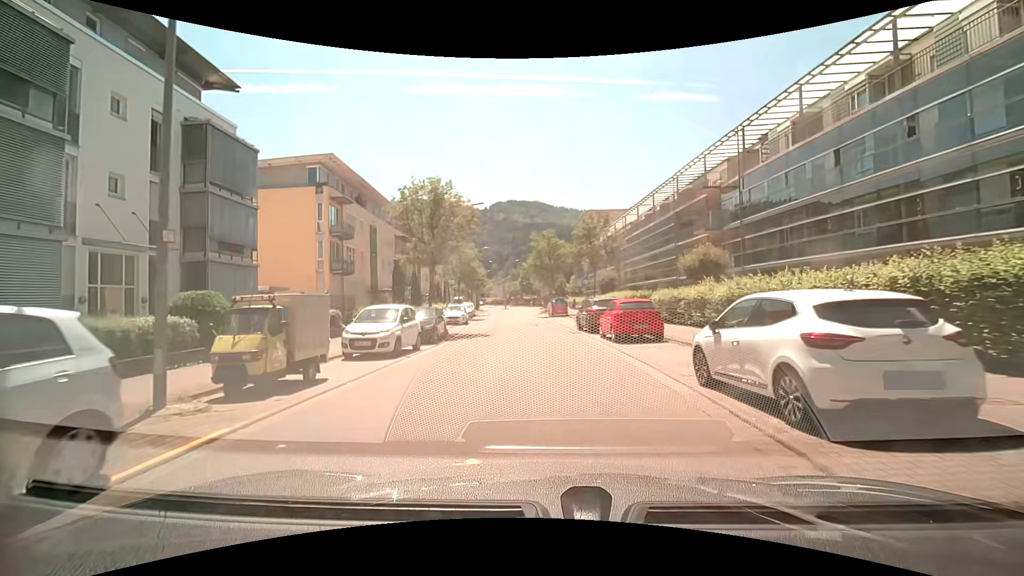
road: unclassified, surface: asphalt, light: Day
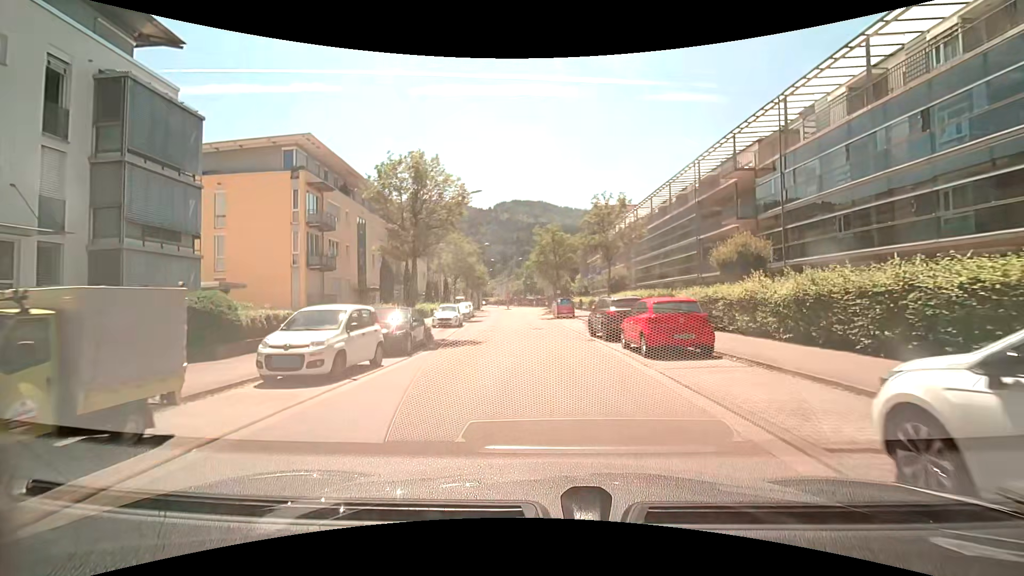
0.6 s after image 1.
(0.0, +4.5) m; -1°
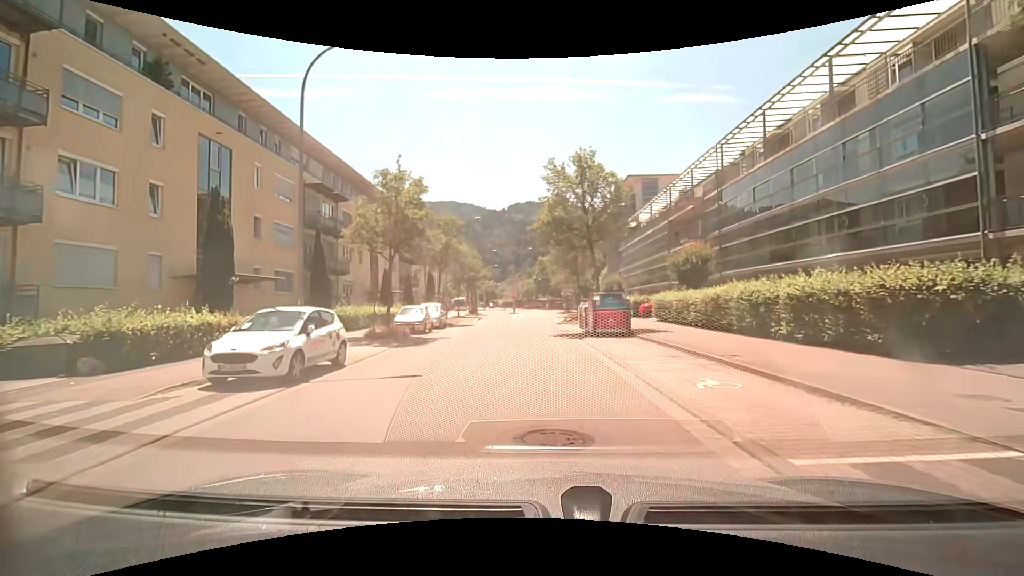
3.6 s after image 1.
(0.0, +22.3) m; -1°
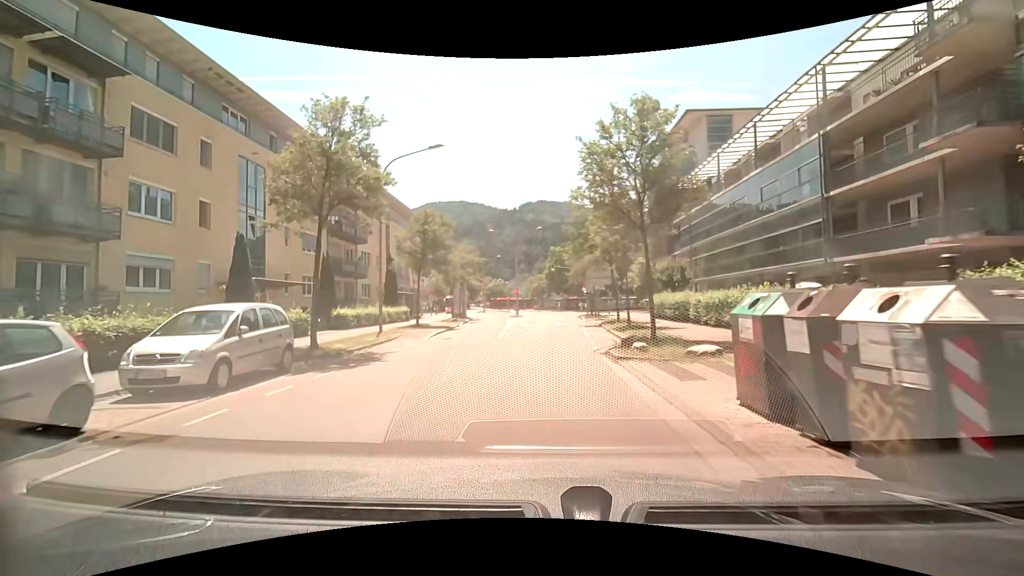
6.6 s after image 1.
(-0.1, +22.2) m; 0°
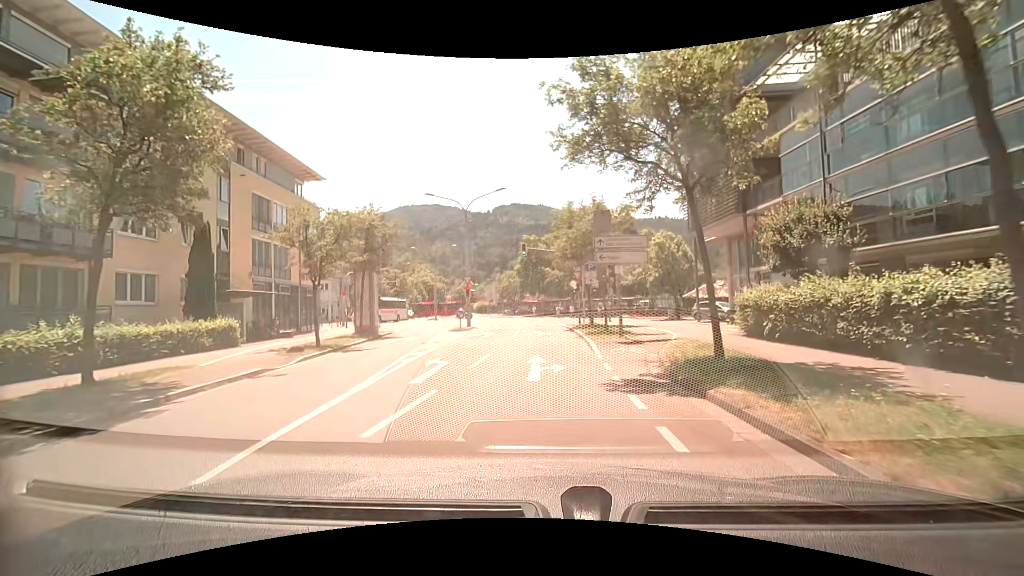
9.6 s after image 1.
(+0.2, +22.3) m; +1°
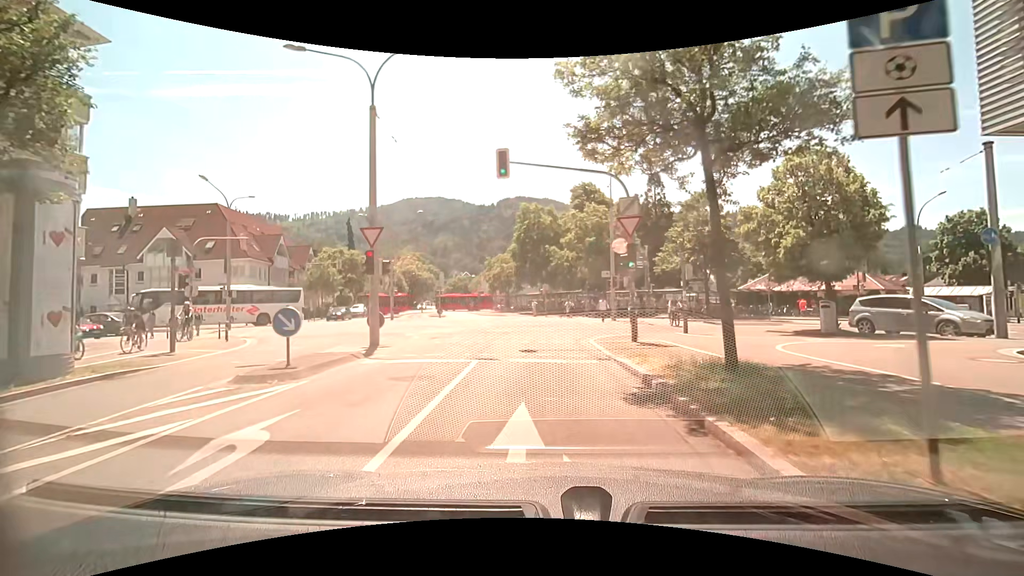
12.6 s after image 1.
(+0.4, +21.7) m; 0°
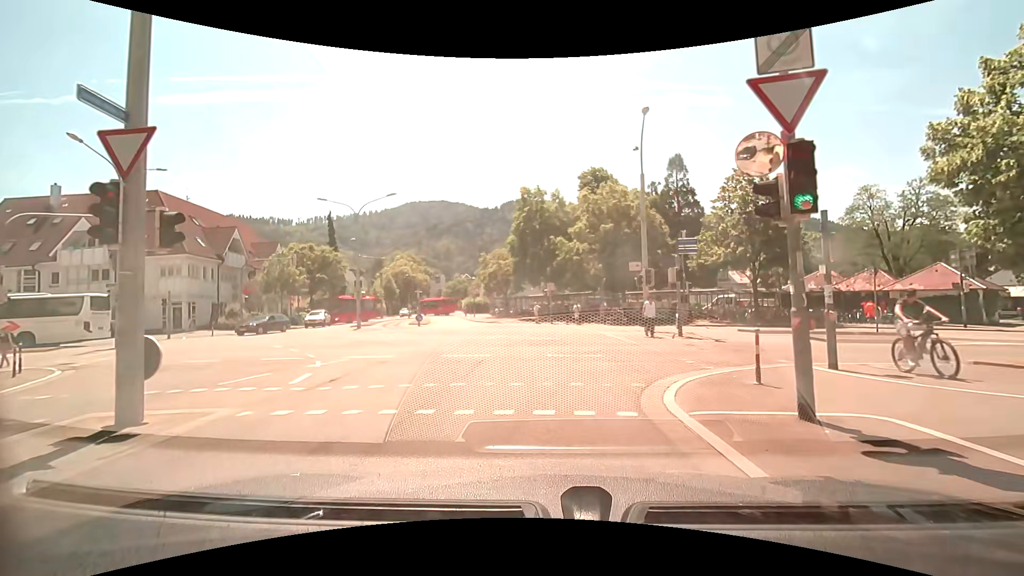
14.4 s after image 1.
(0.0, +9.8) m; 0°
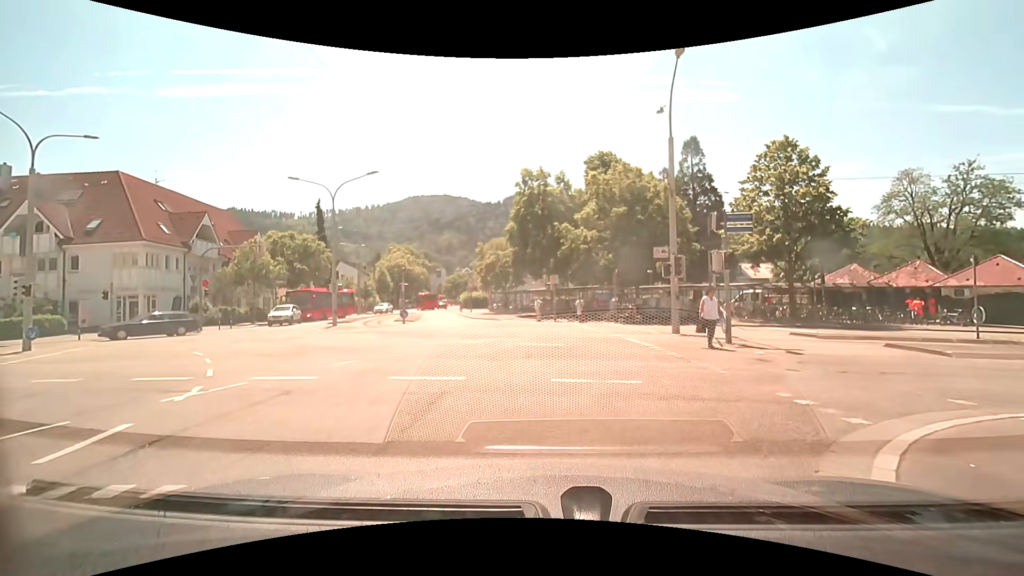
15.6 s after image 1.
(0.0, +4.8) m; -1°
